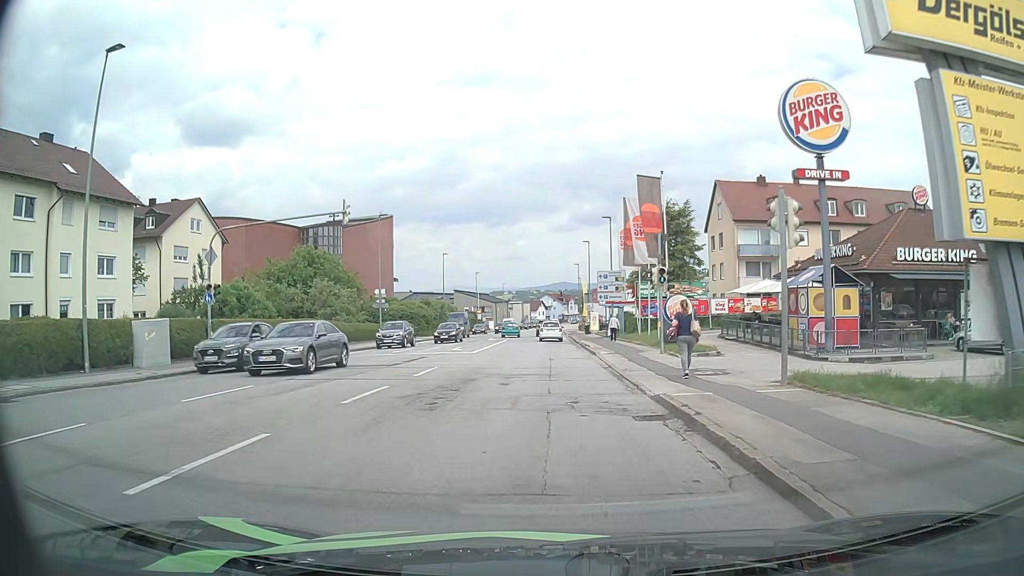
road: tertiary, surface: asphalt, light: Day
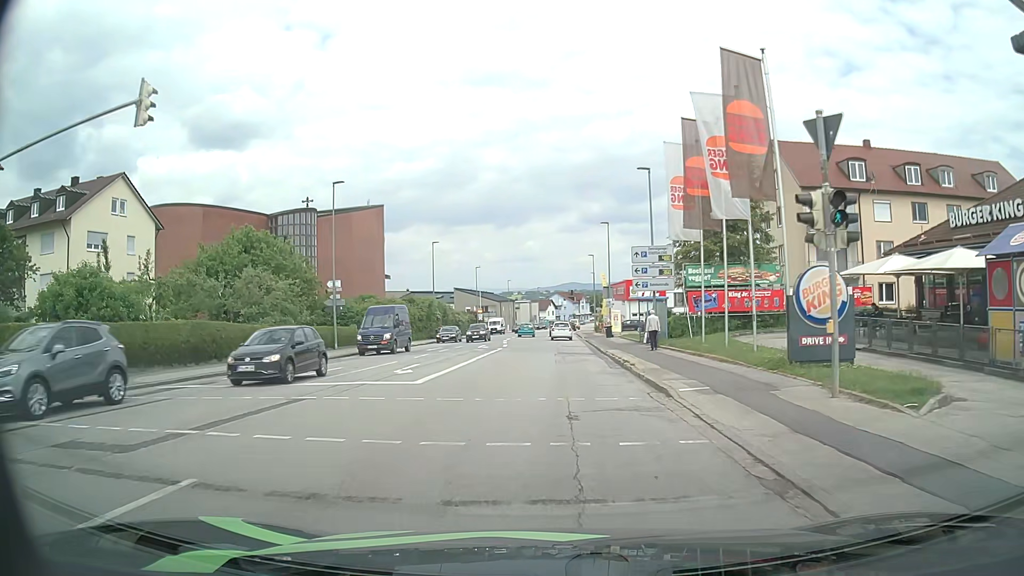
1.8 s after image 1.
(0.0, +14.4) m; -1°
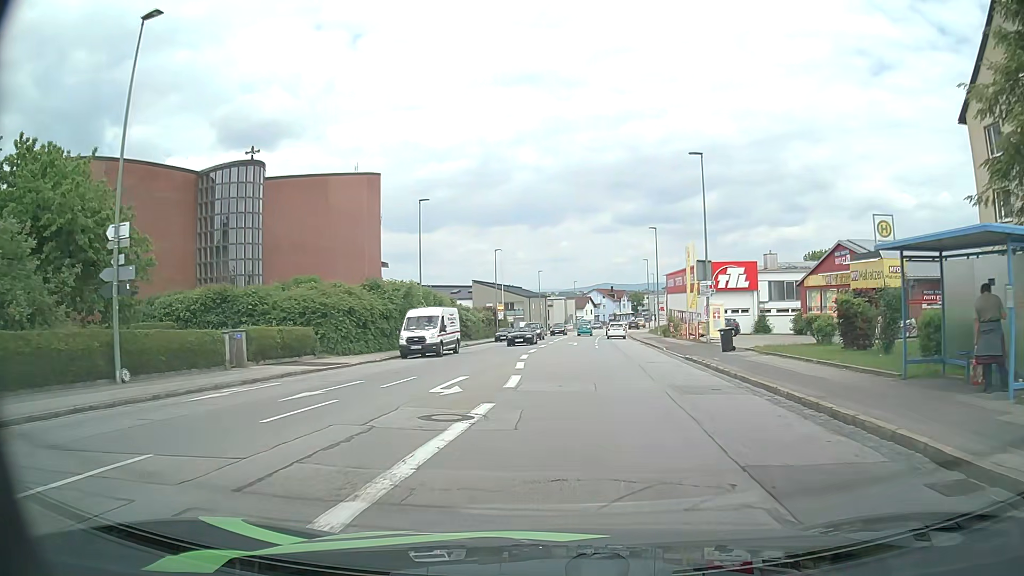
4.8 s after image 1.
(-1.0, +25.9) m; -3°
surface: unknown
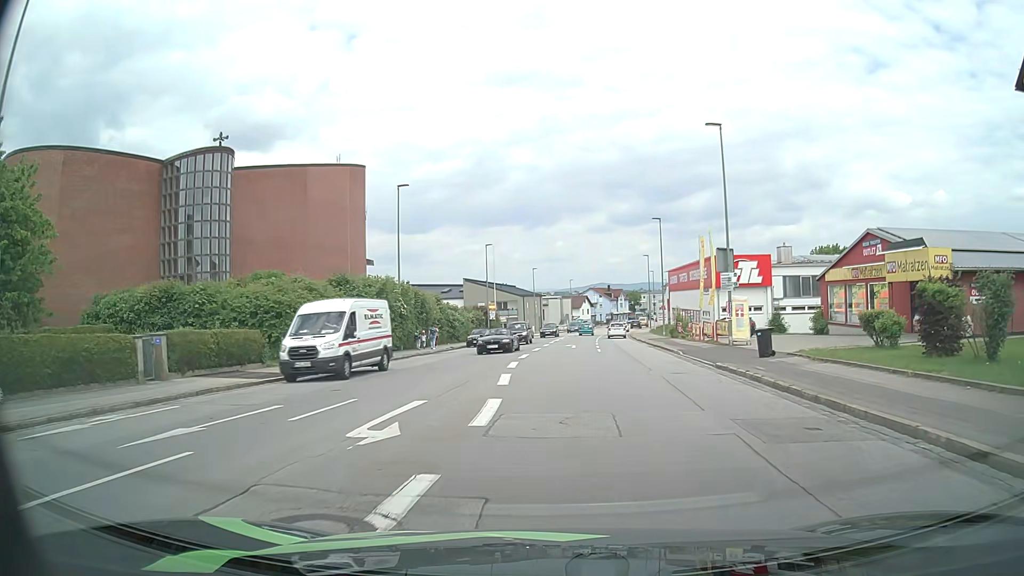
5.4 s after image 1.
(0.0, +5.4) m; 0°
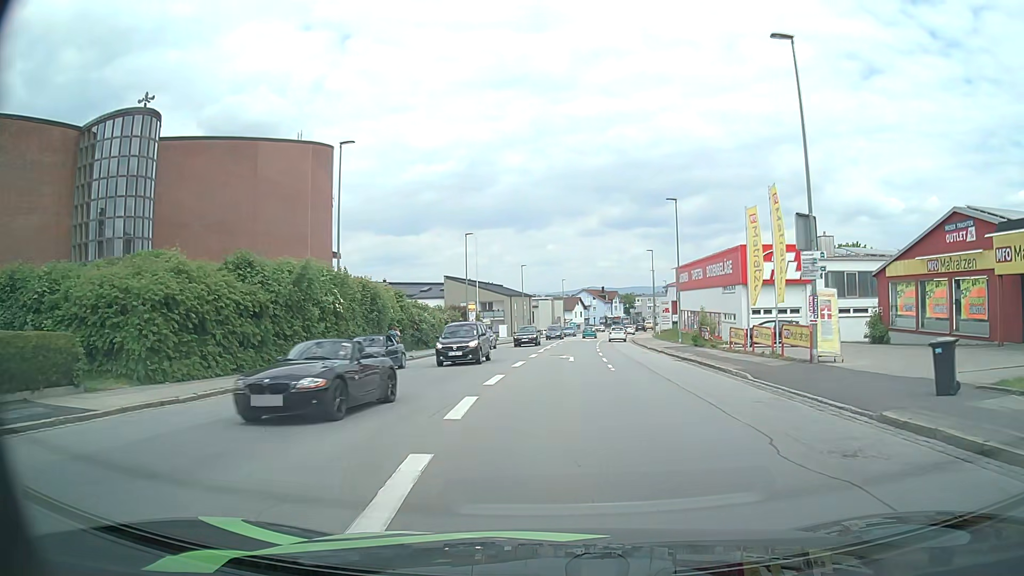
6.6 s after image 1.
(+0.1, +11.0) m; +1°
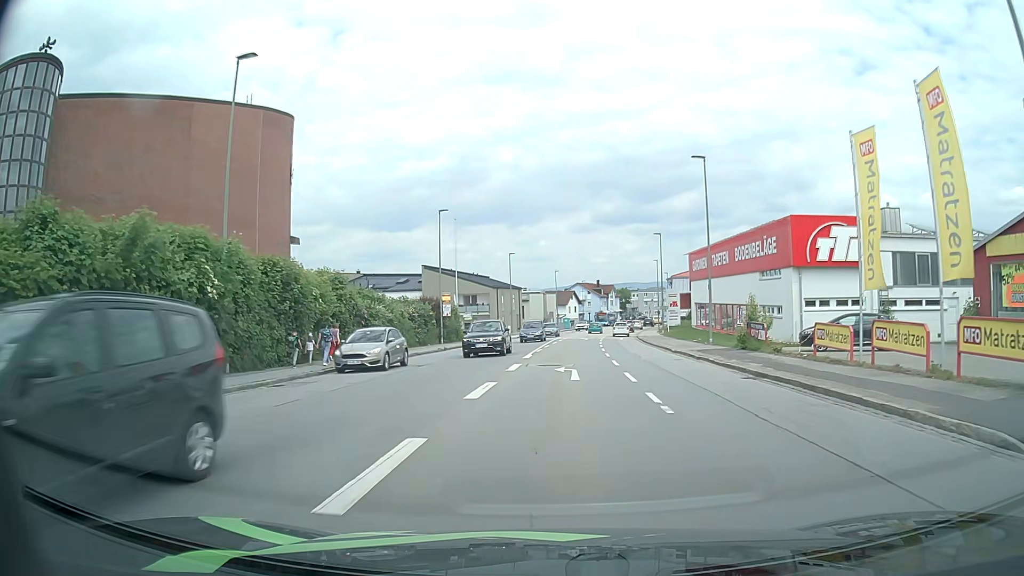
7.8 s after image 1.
(0.0, +11.3) m; 0°
